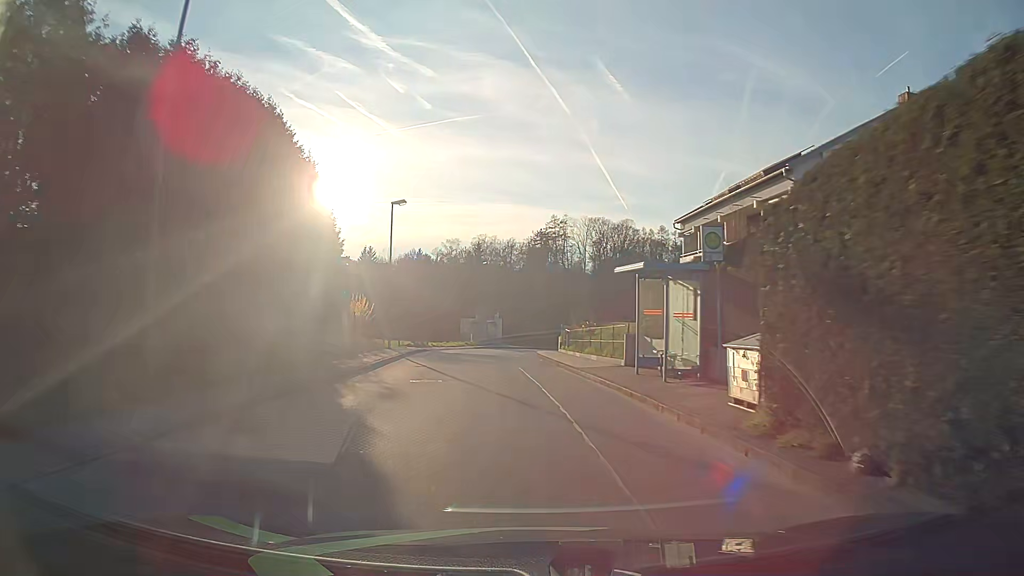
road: unclassified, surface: asphalt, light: Day
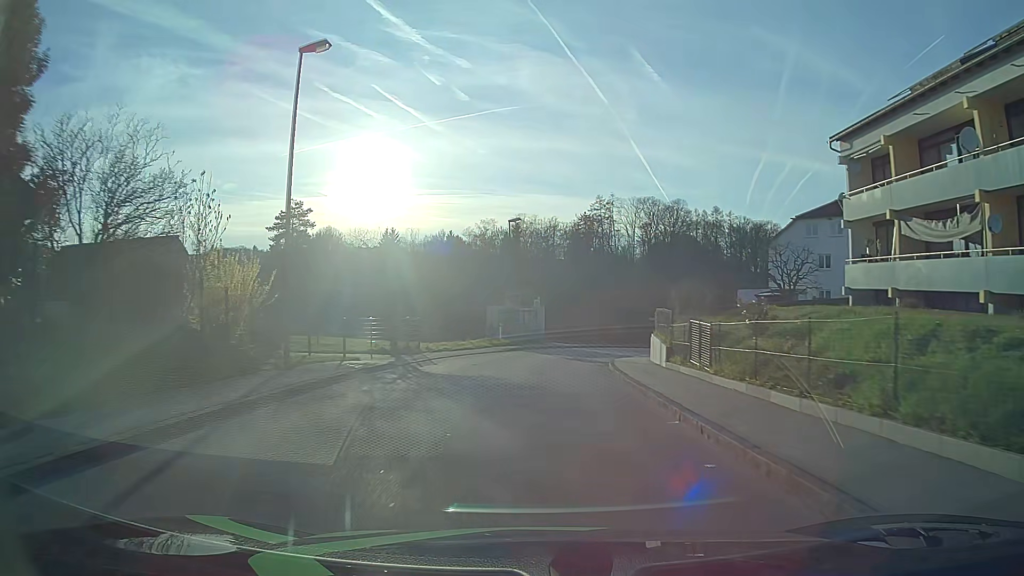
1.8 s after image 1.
(-1.0, +20.8) m; -4°
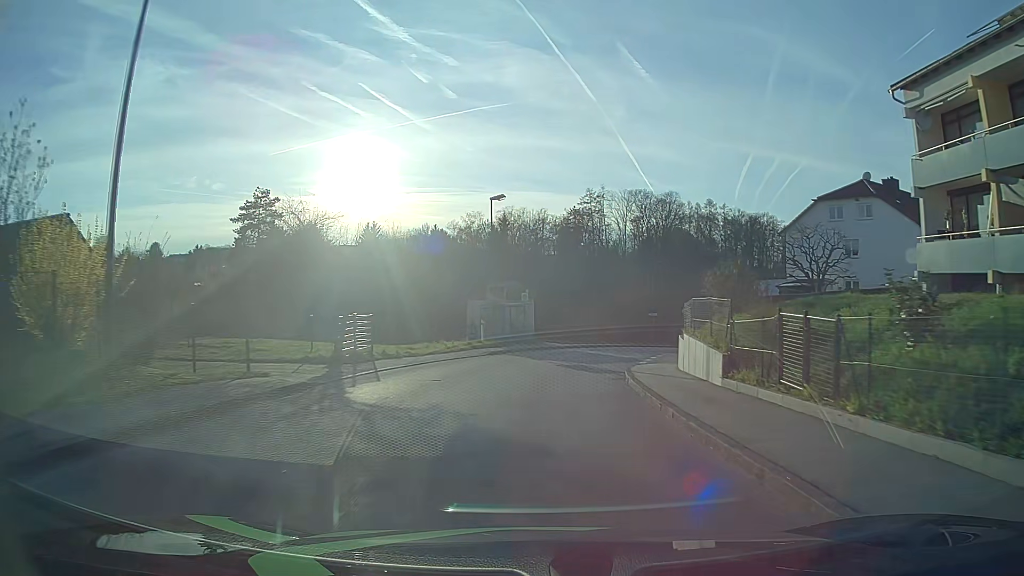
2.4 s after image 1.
(+0.1, +6.8) m; +1°
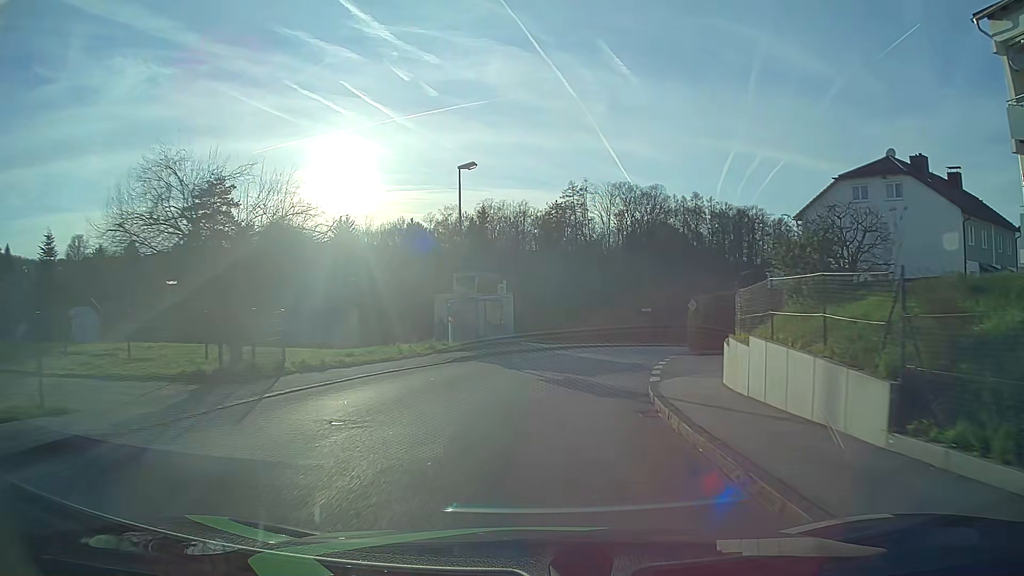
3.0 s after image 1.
(+0.1, +6.7) m; +2°
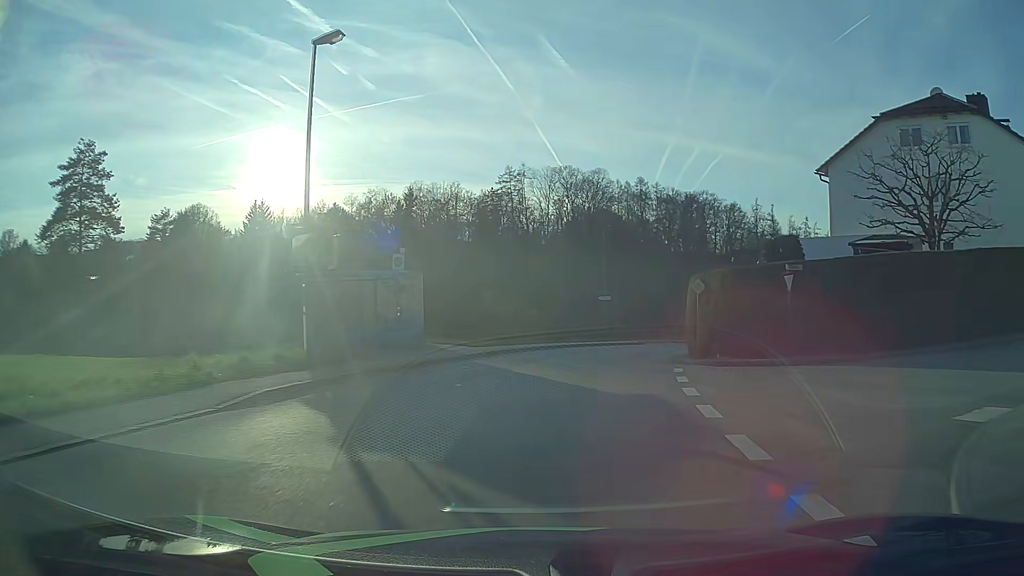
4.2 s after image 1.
(+0.5, +13.1) m; +5°
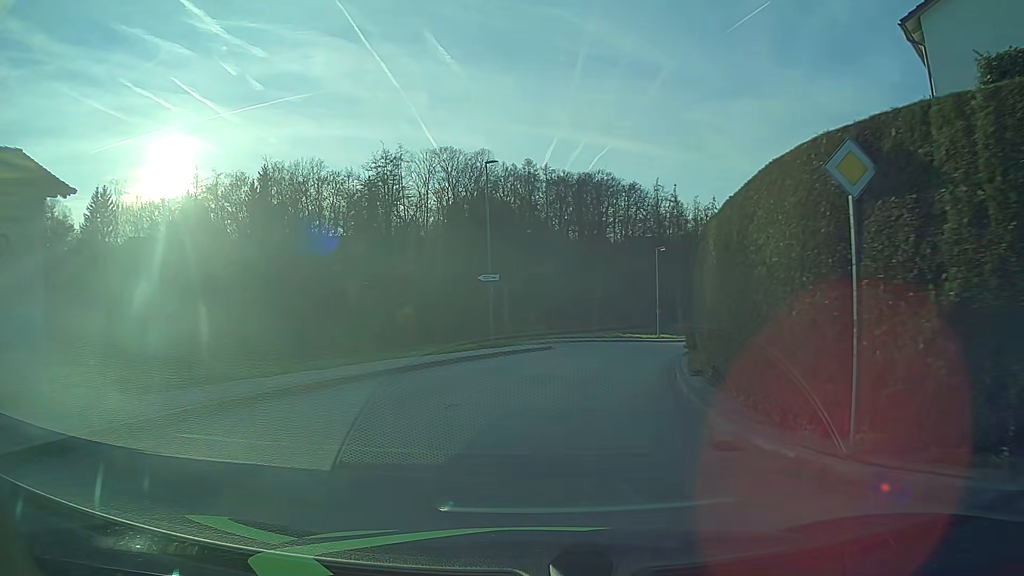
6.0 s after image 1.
(+1.6, +17.8) m; +10°
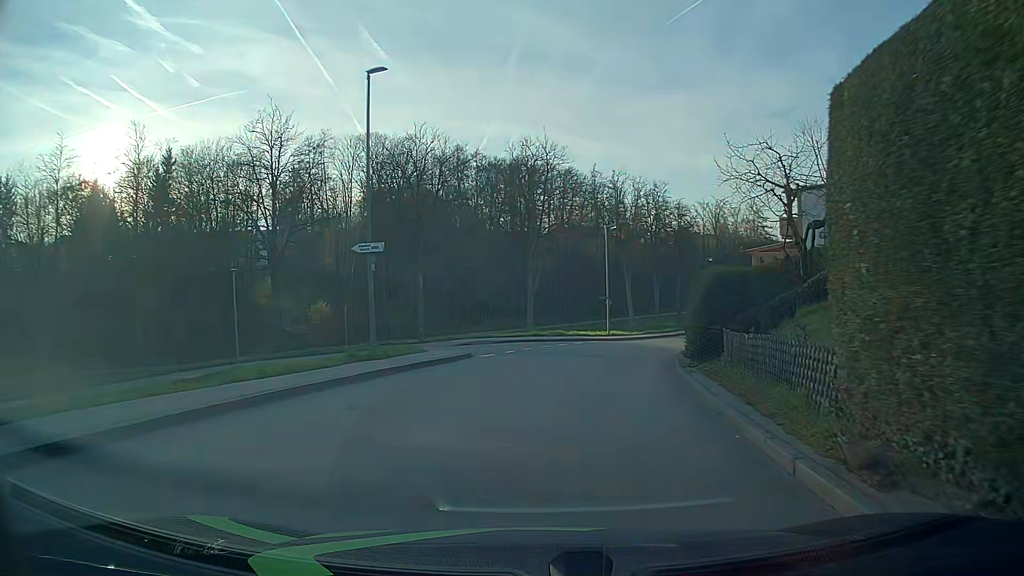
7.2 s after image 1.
(+0.4, +10.6) m; +6°
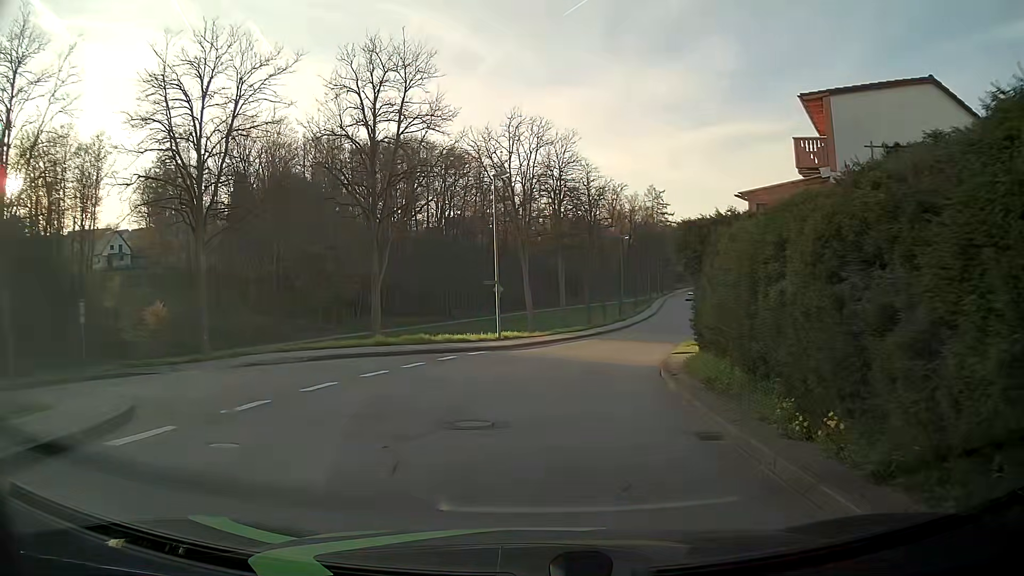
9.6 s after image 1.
(+1.2, +16.3) m; +9°
(0, +10) (-6, +17) (-16, +18) (-25, +14) (-33, +9) (-42, +5) (-52, +2) (-62, -1) (-71, -3) (-81, -5) m
